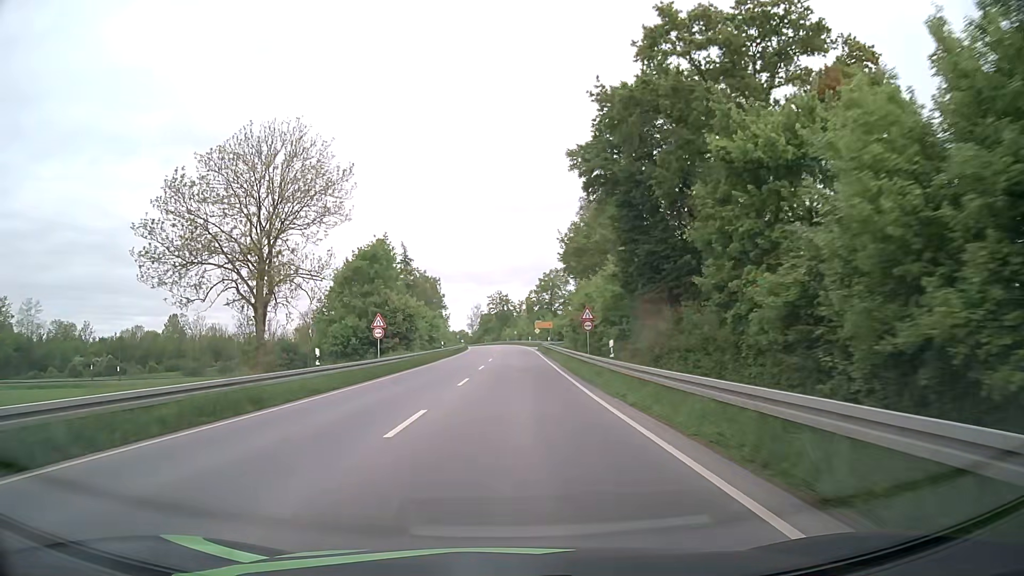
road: primary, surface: asphalt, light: Day
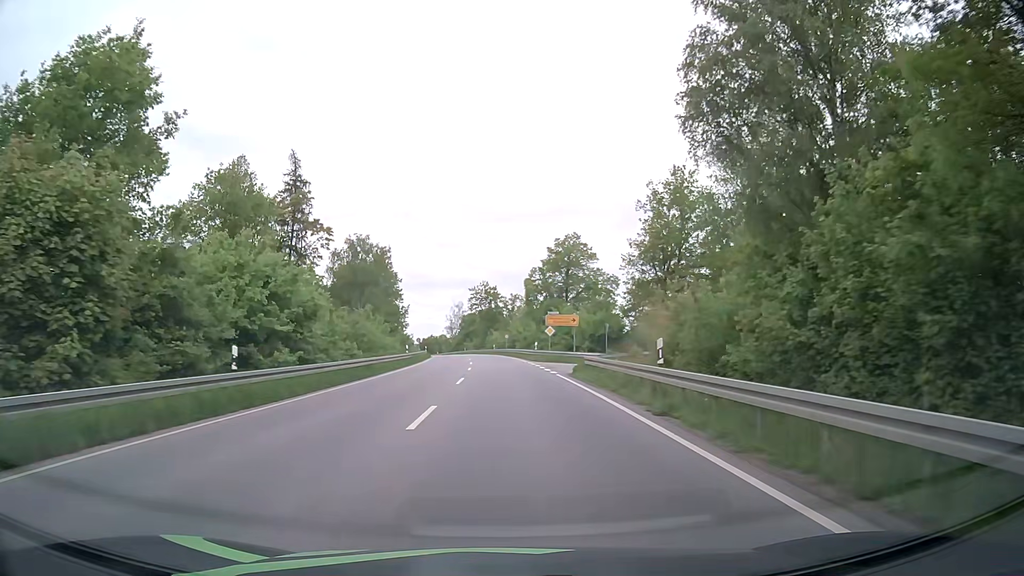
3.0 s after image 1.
(+0.1, +47.2) m; +1°
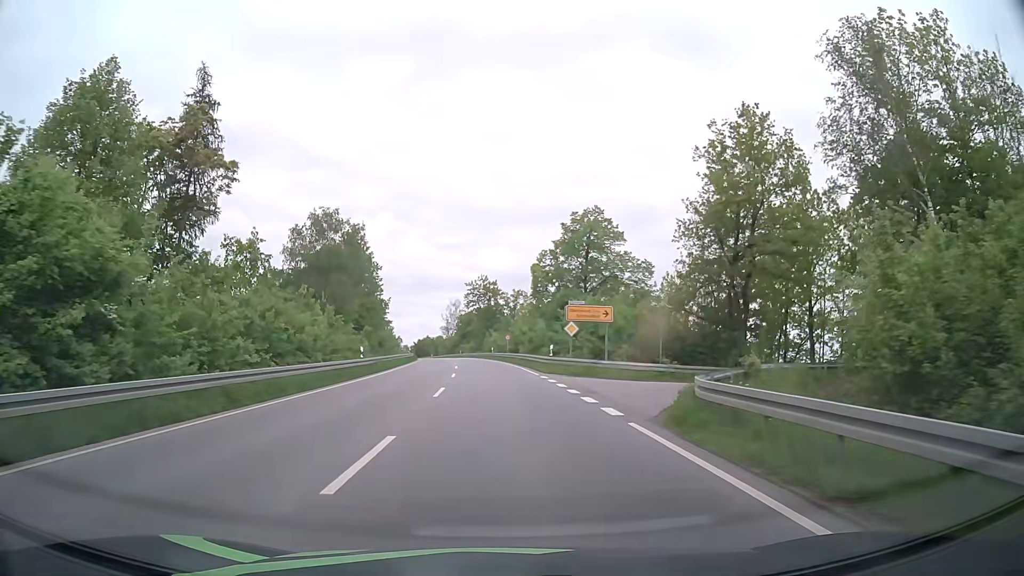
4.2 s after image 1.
(0.0, +16.6) m; 0°
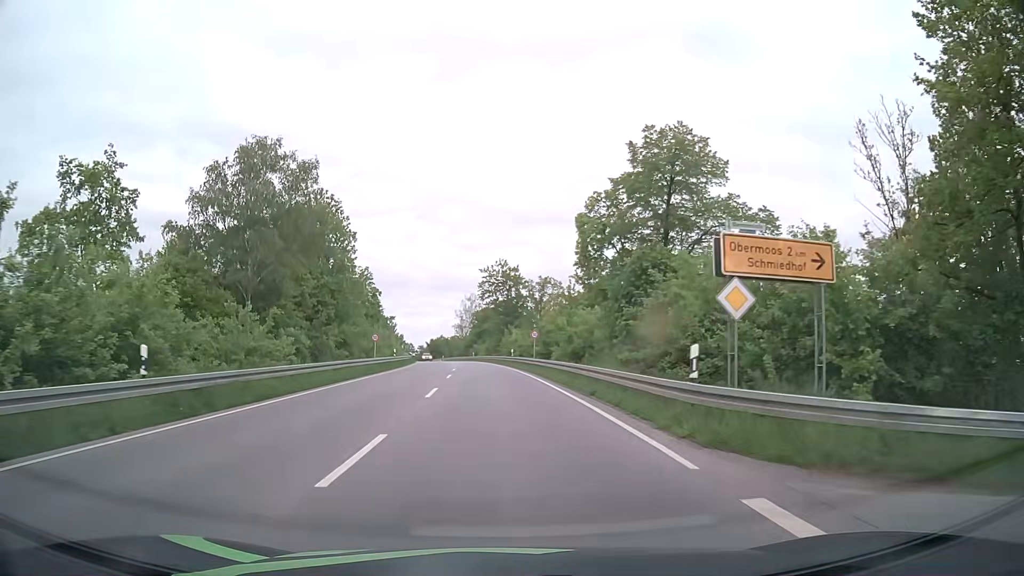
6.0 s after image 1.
(-0.4, +23.7) m; -1°
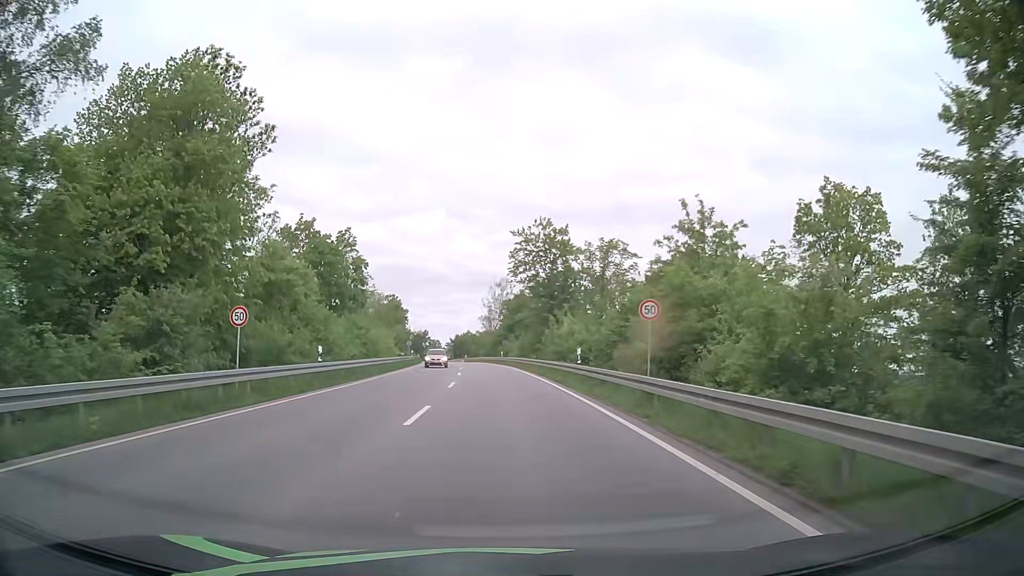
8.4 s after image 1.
(-1.1, +31.0) m; -4°
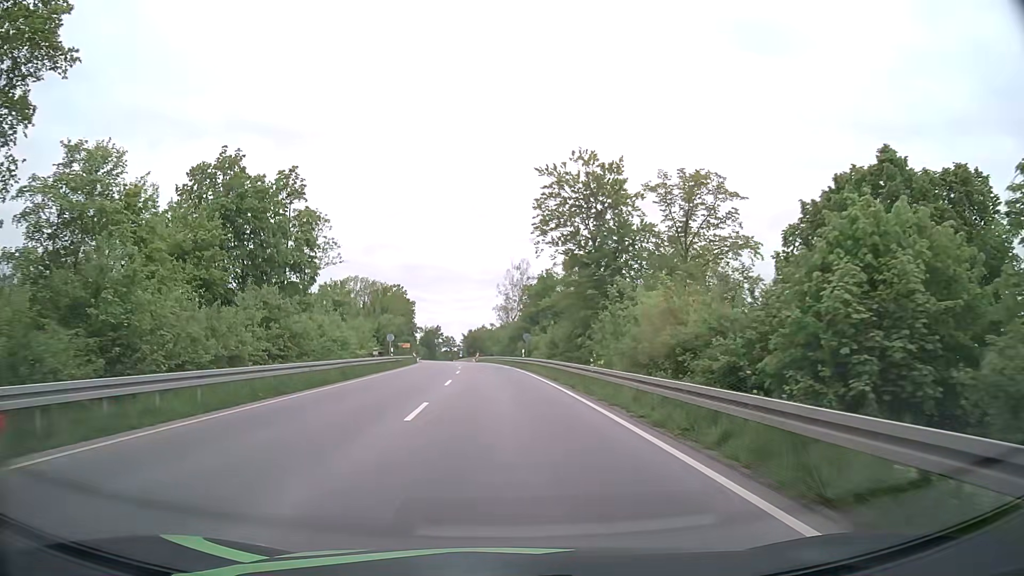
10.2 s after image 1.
(0.0, +23.5) m; -1°
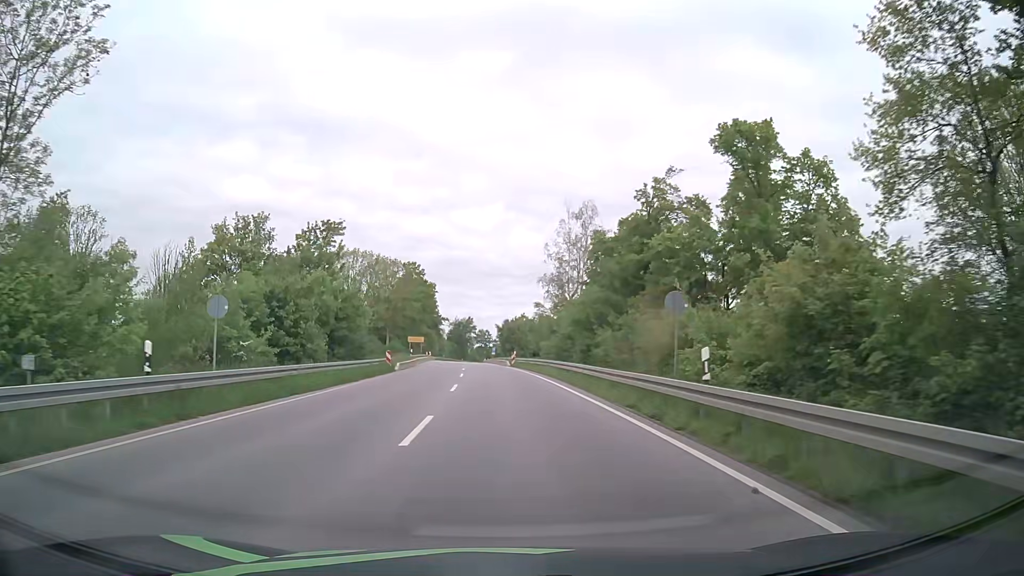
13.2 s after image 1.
(-1.1, +39.4) m; -3°
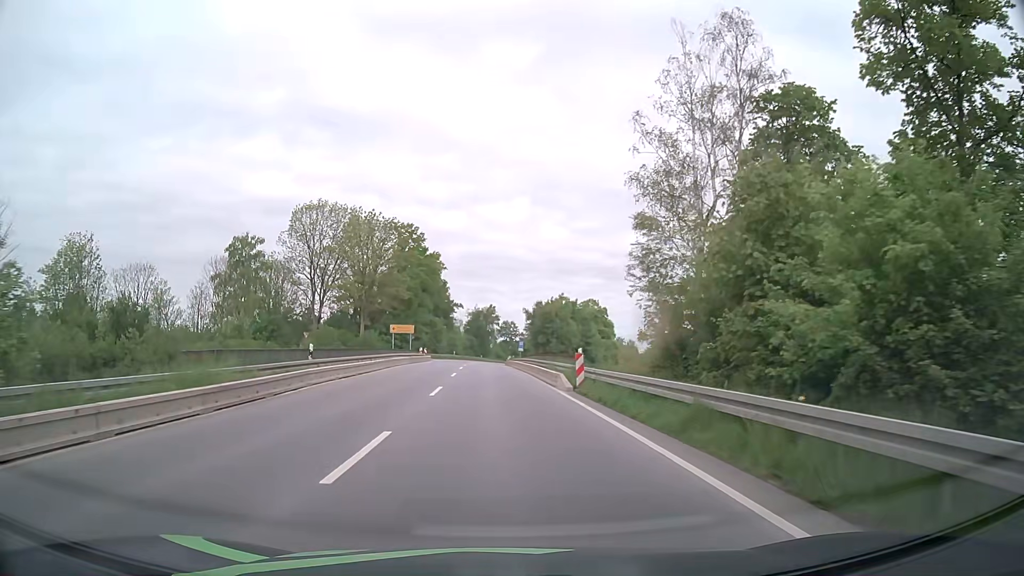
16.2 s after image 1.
(-0.7, +39.0) m; -2°
(0, +10) (0, +20) (0, +30) (-1, +40) (-1, +50) (-2, +60) (-2, +70) (-2, +80) (-2, +90) (-2, +100) m
